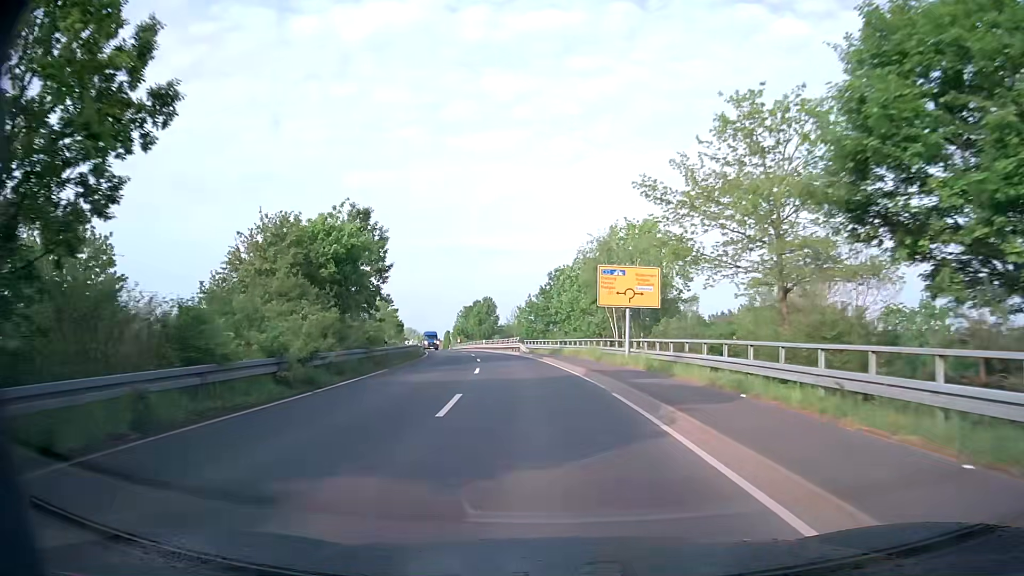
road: tertiary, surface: asphalt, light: Day
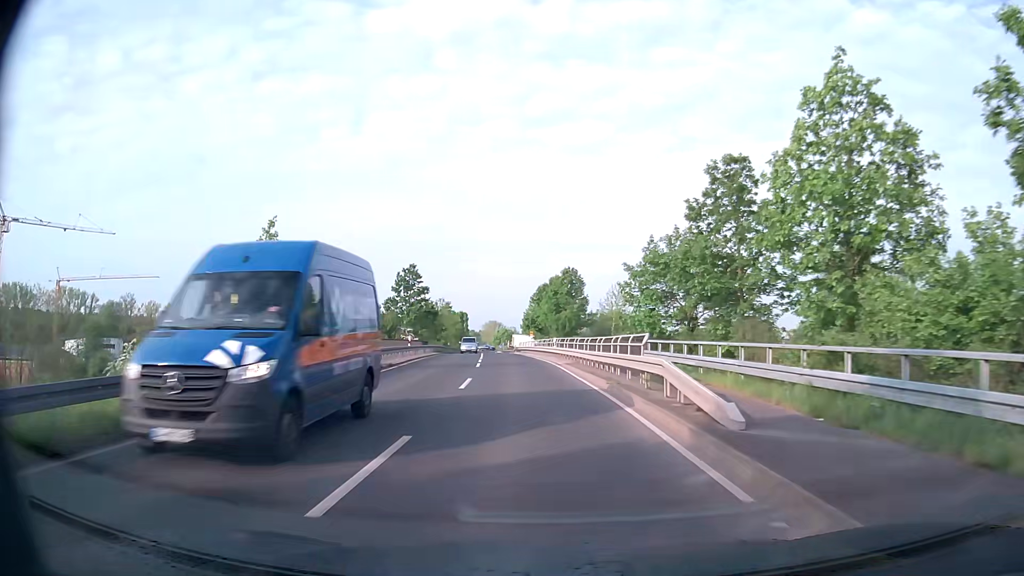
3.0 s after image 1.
(-3.2, +42.5) m; -8°
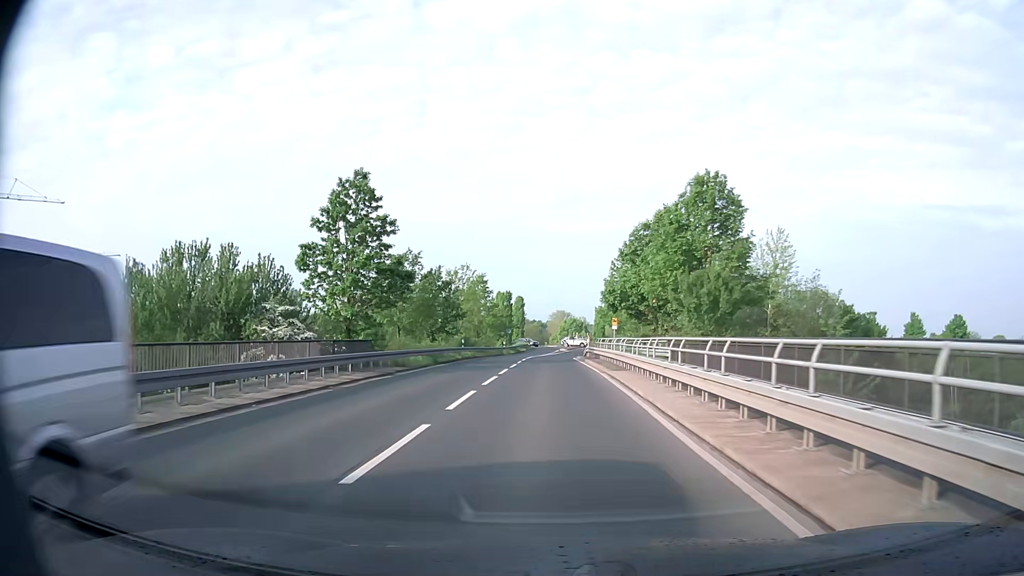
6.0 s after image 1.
(-2.3, +41.6) m; -6°
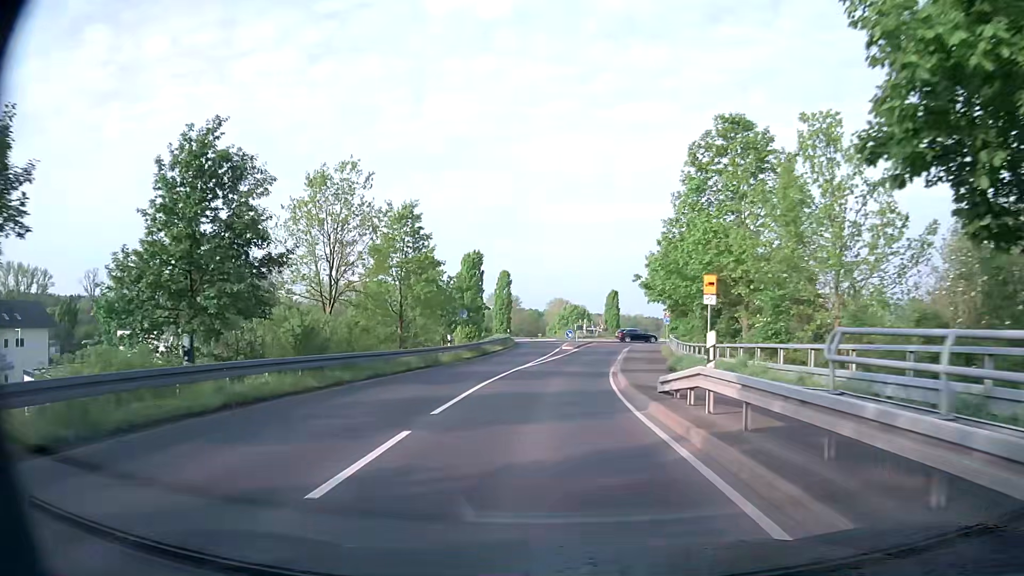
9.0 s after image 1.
(+0.1, +36.9) m; +1°
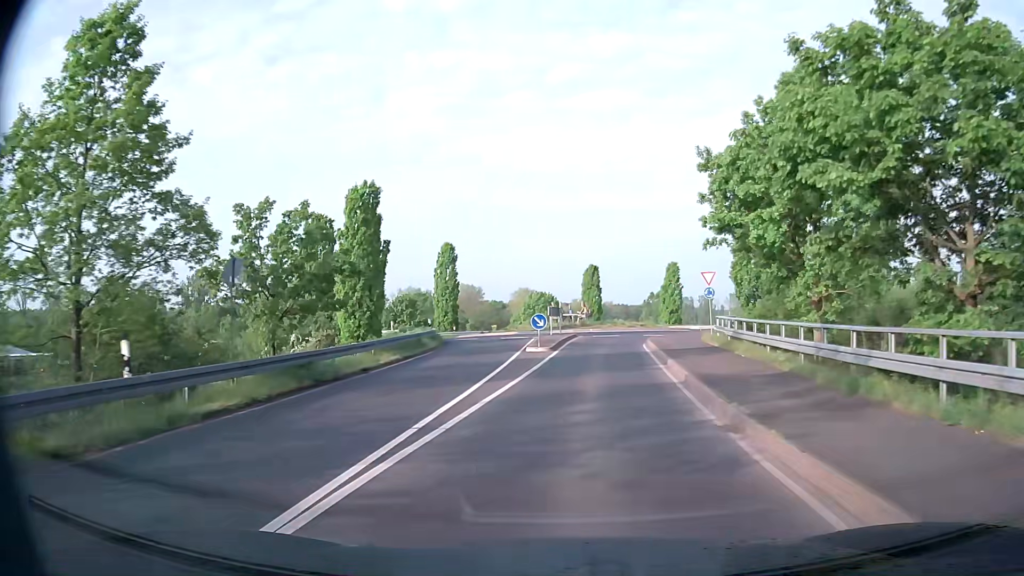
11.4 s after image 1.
(+0.2, +25.8) m; +3°
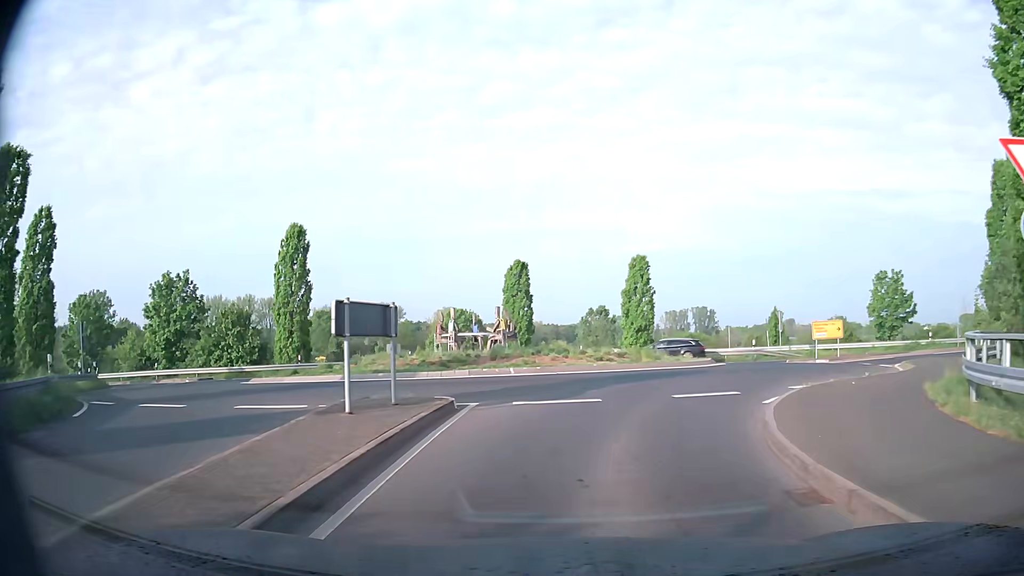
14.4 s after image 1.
(+1.1, +27.7) m; +5°
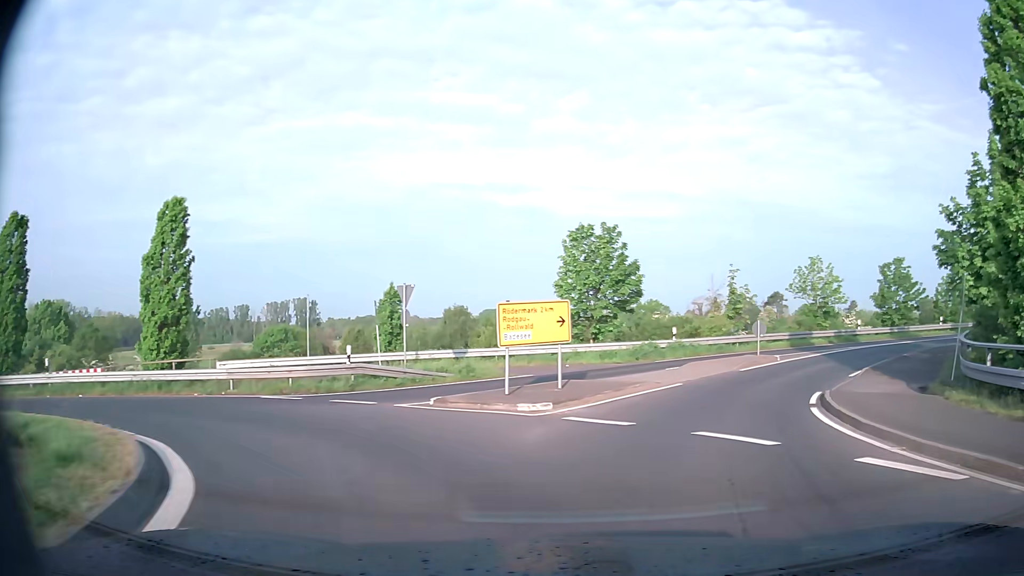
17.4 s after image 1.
(+6.1, +22.5) m; +34°
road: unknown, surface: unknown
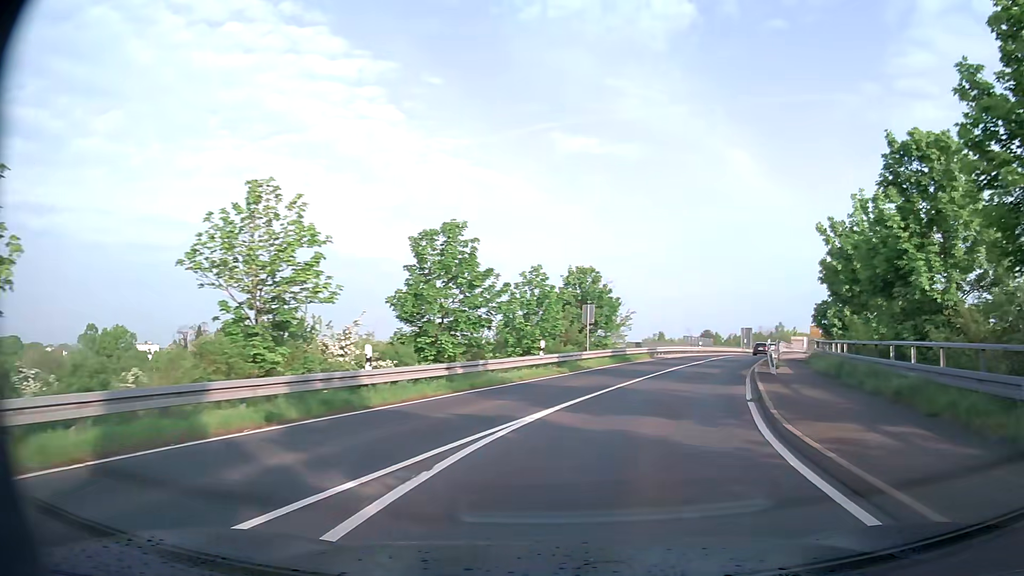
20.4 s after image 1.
(+10.9, +26.2) m; +43°
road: secondary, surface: asphalt
(+1, +10) (+3, +20) (+6, +29) (+9, +39) (+13, +48) (+16, +57) (+20, +67) (+24, +76) (+28, +85) (+32, +94) m
